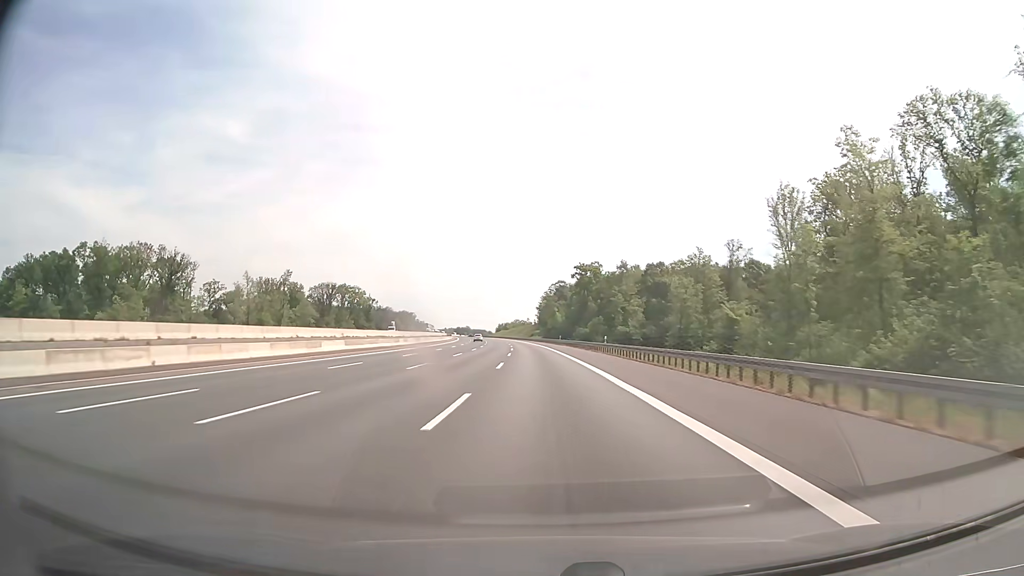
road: motorway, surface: asphalt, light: Day
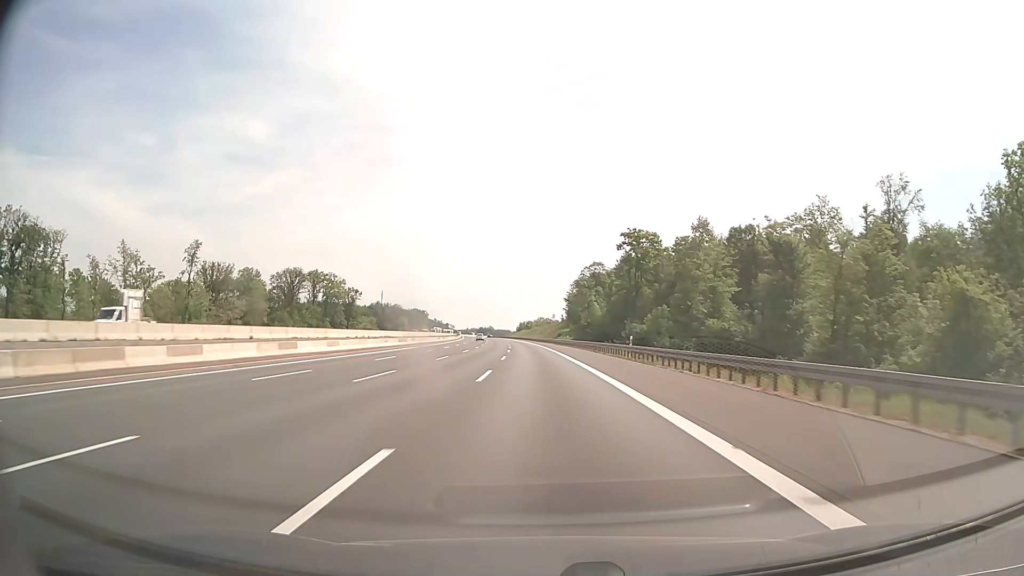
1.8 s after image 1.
(-1.2, +62.0) m; -2°
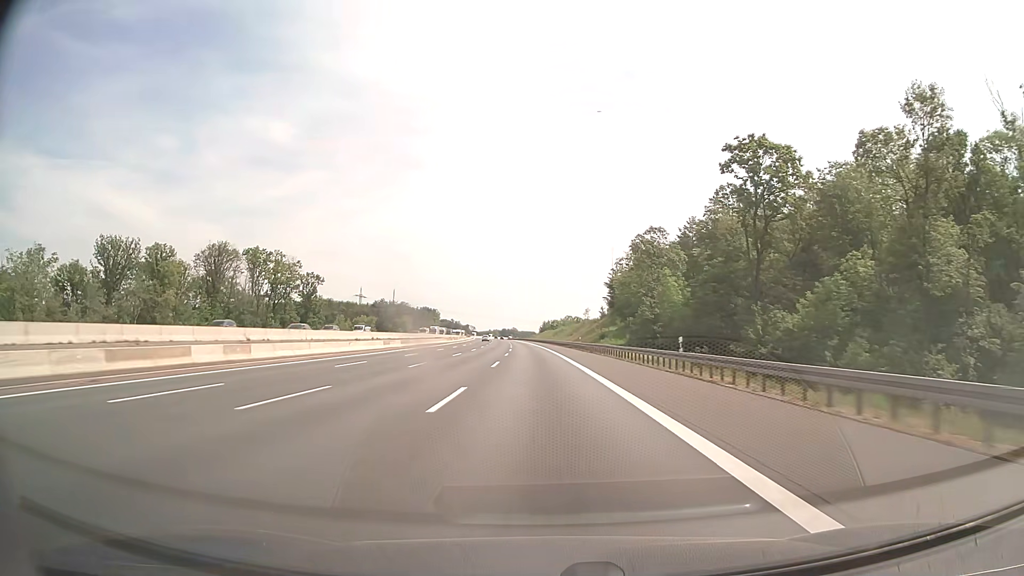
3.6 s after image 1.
(-1.2, +62.0) m; -2°
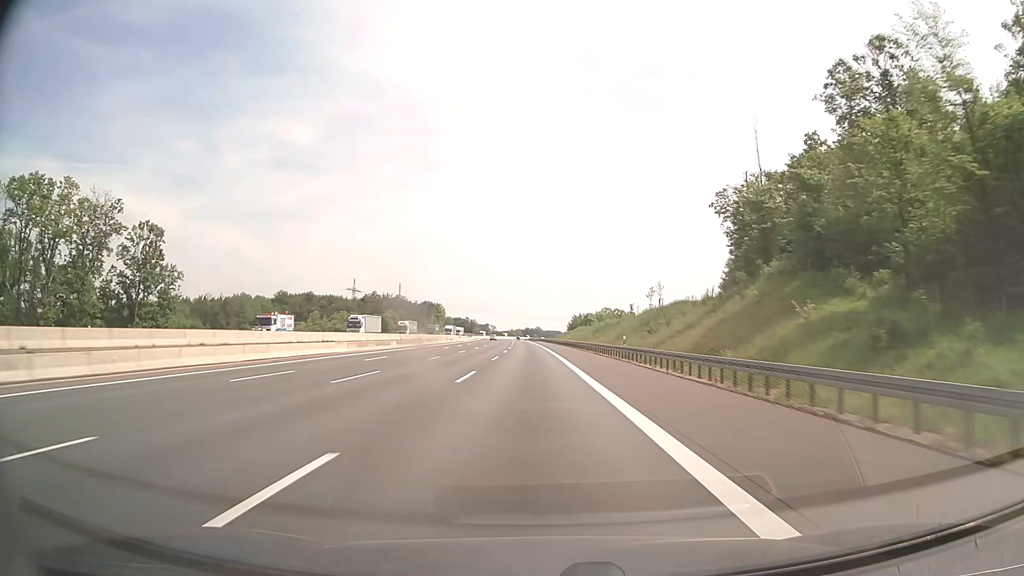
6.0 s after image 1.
(-1.5, +82.6) m; -2°
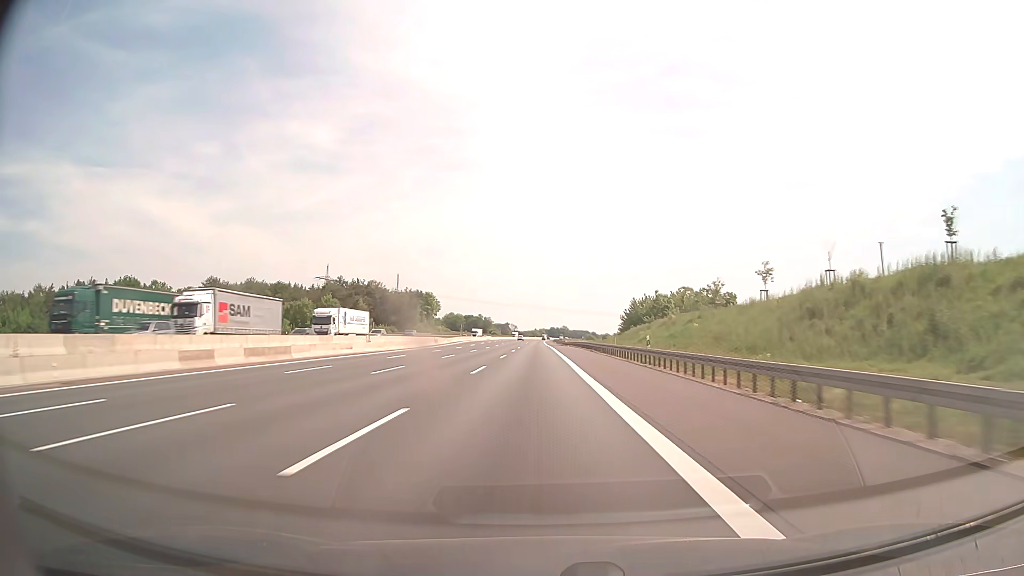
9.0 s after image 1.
(-2.2, +103.2) m; -2°
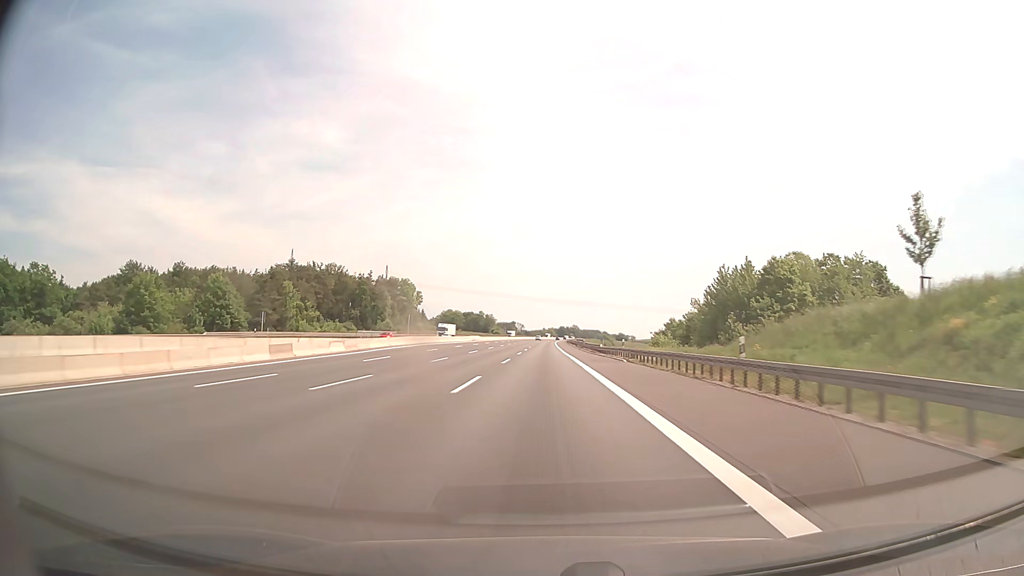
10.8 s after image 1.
(-0.6, +61.9) m; -1°
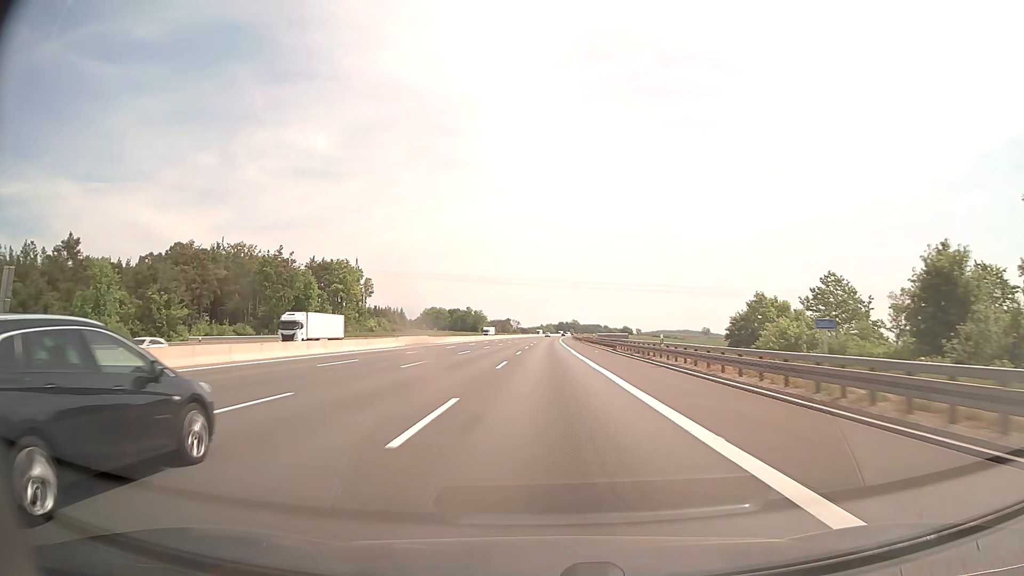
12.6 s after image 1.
(0.0, +61.9) m; 0°
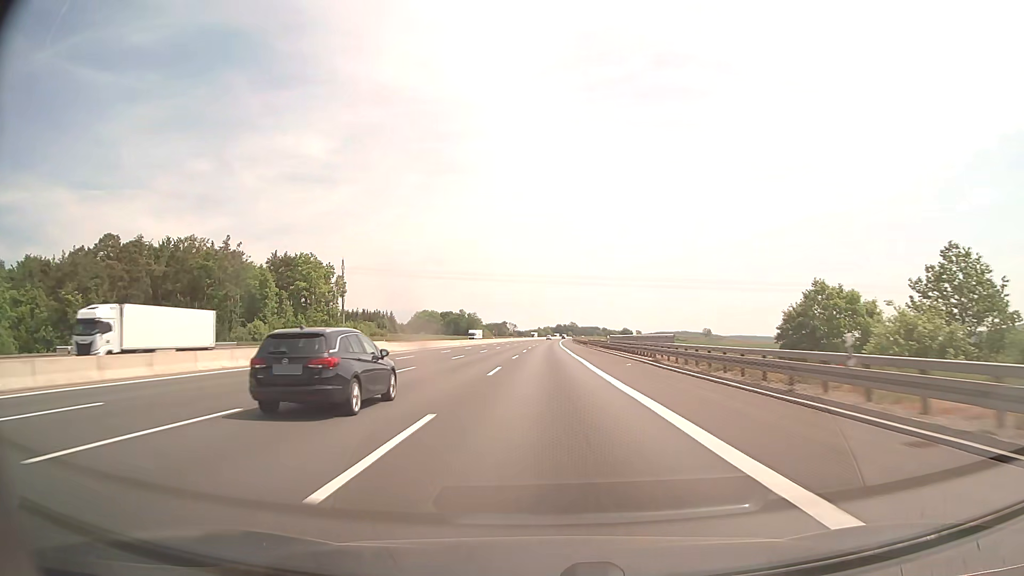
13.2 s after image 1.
(+0.1, +20.6) m; 0°
(0, +10) (0, +20) (0, +30) (0, +40) (0, +50) (0, +60) (0, +70) (0, +80) (+1, +90) (+1, +100) m
